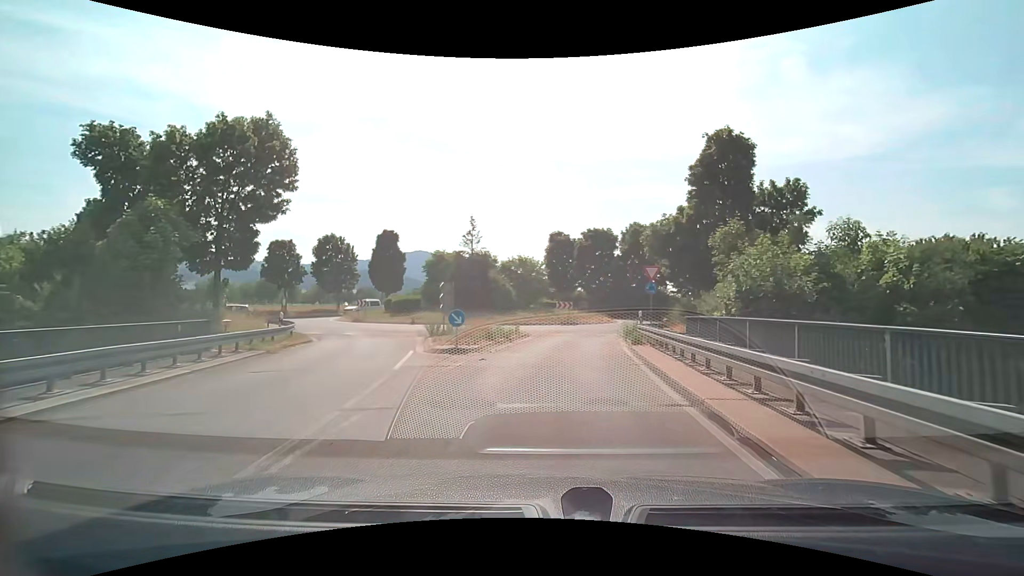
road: secondary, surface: asphalt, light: Day
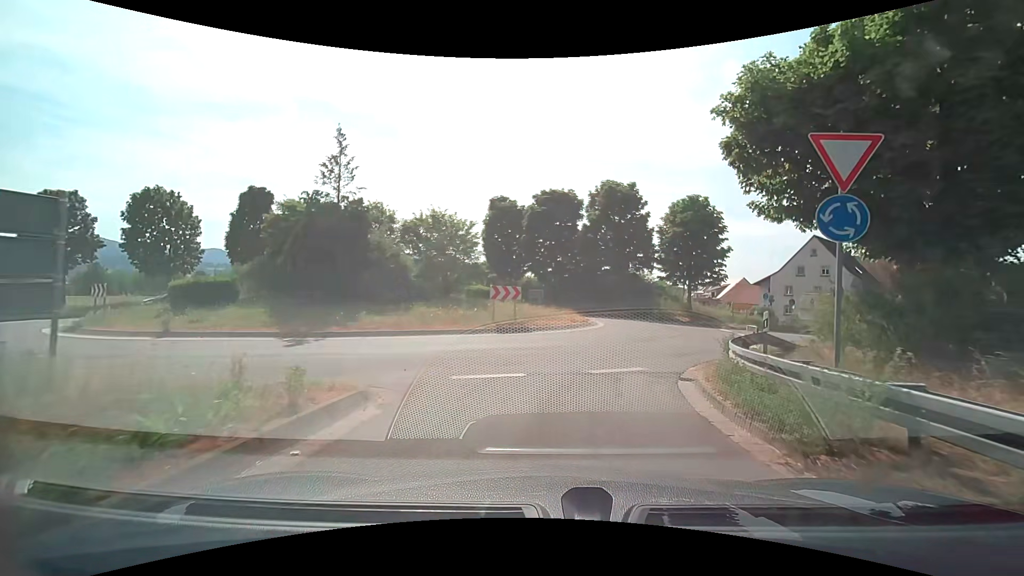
(+0.7, +18.3) m; +6°
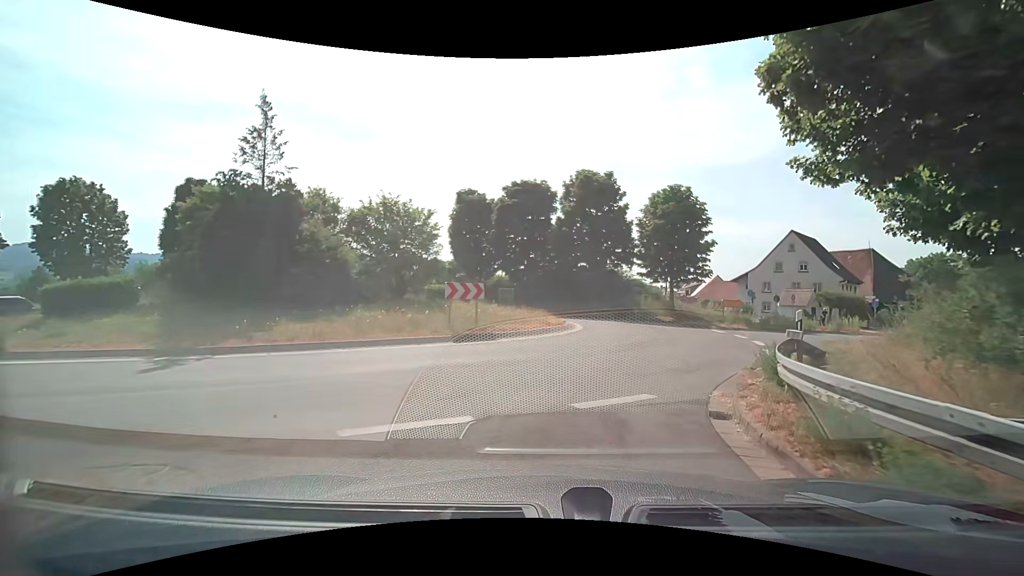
(+0.1, +3.6) m; +3°
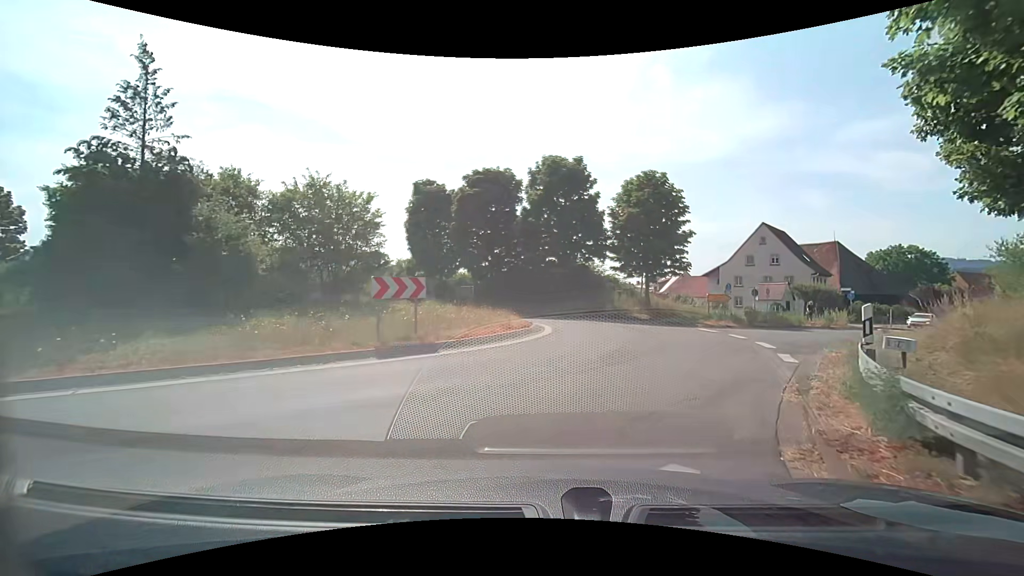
(+0.1, +3.6) m; +3°
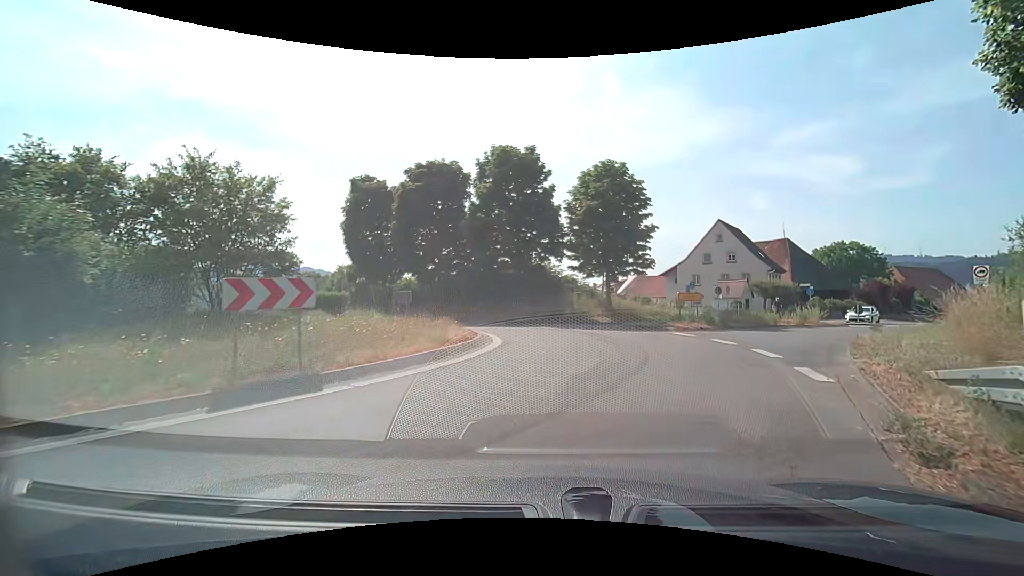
(+0.2, +3.5) m; +4°
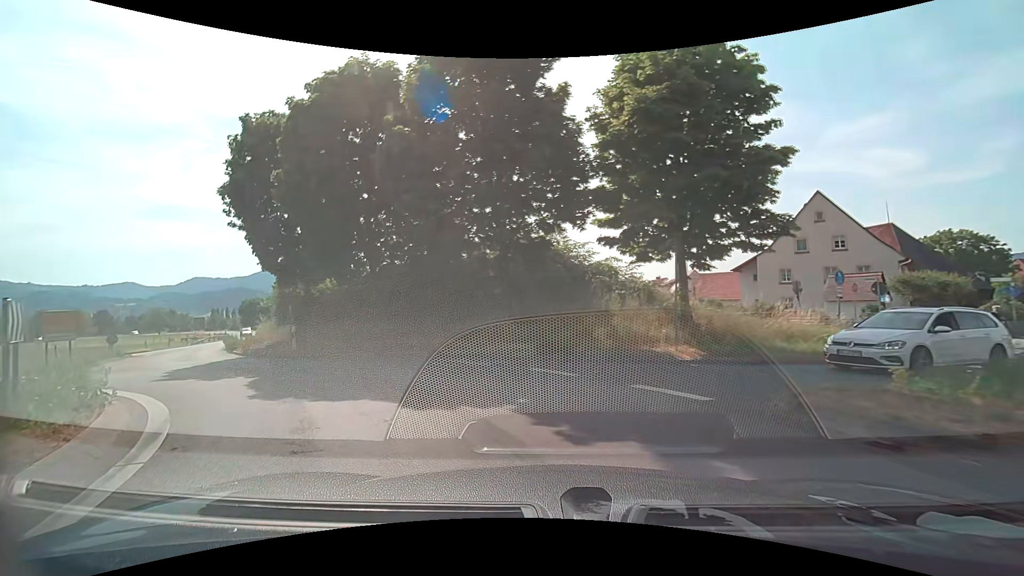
(+1.6, +16.2) m; -1°
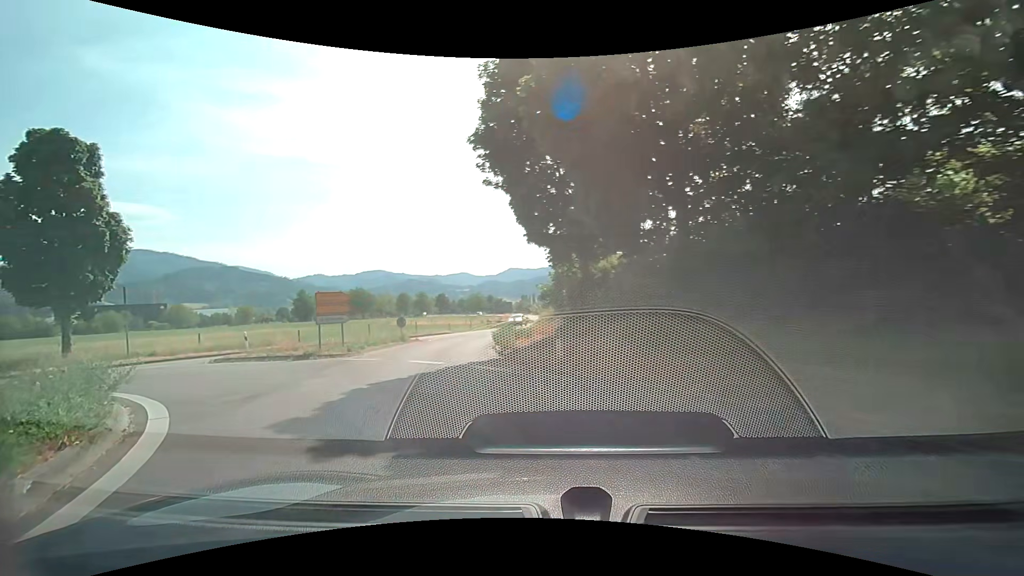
(-2.3, +8.4) m; -33°
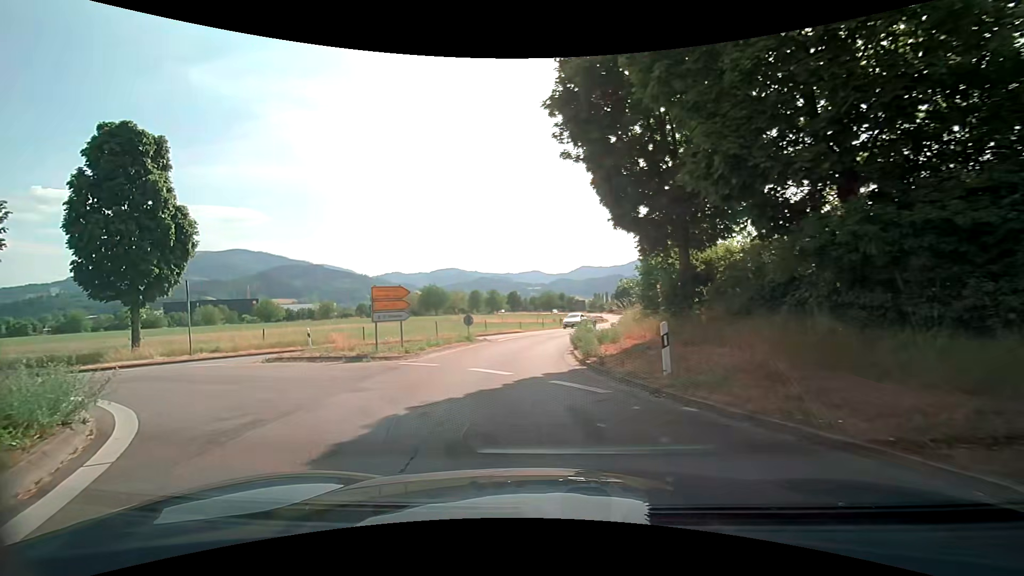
(-0.3, +2.9) m; -10°
(-1, +10) (-1, +20) (0, +30) (+2, +40) (+5, +49) (+8, +59) (+11, +68) (+13, +78) (+15, +88) (+17, +98) m
